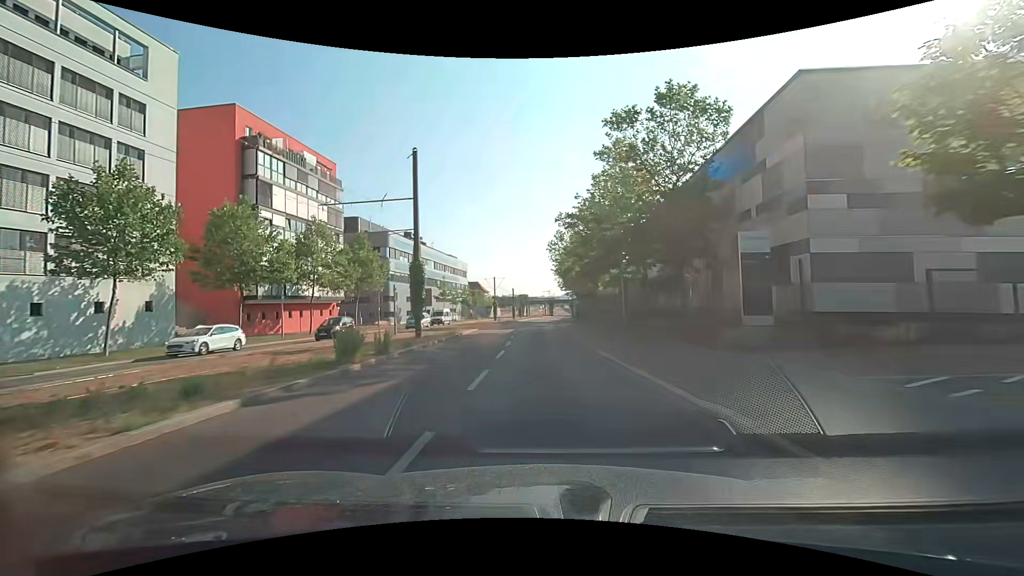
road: secondary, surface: asphalt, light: Day
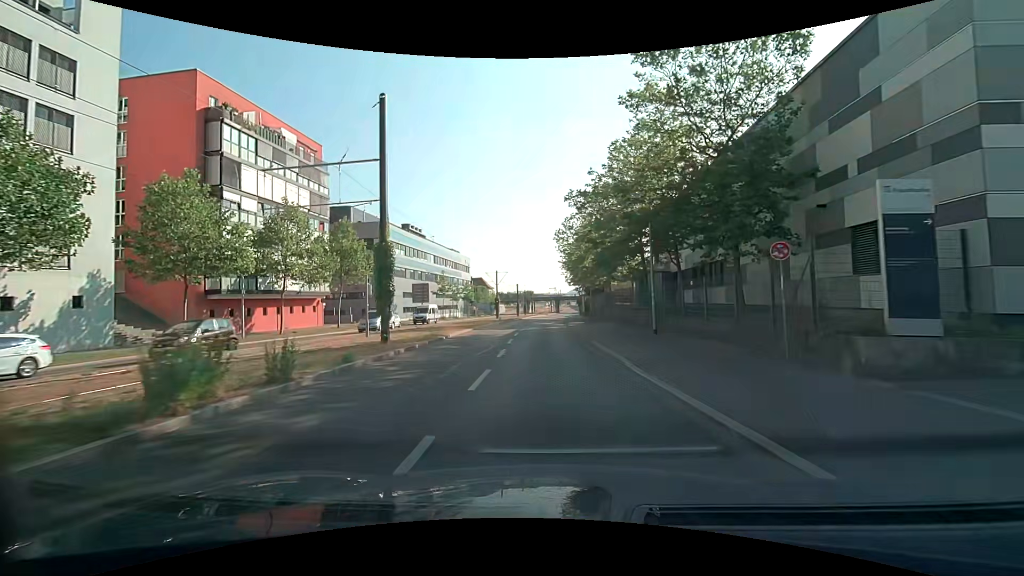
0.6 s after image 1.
(0.0, +6.3) m; -1°
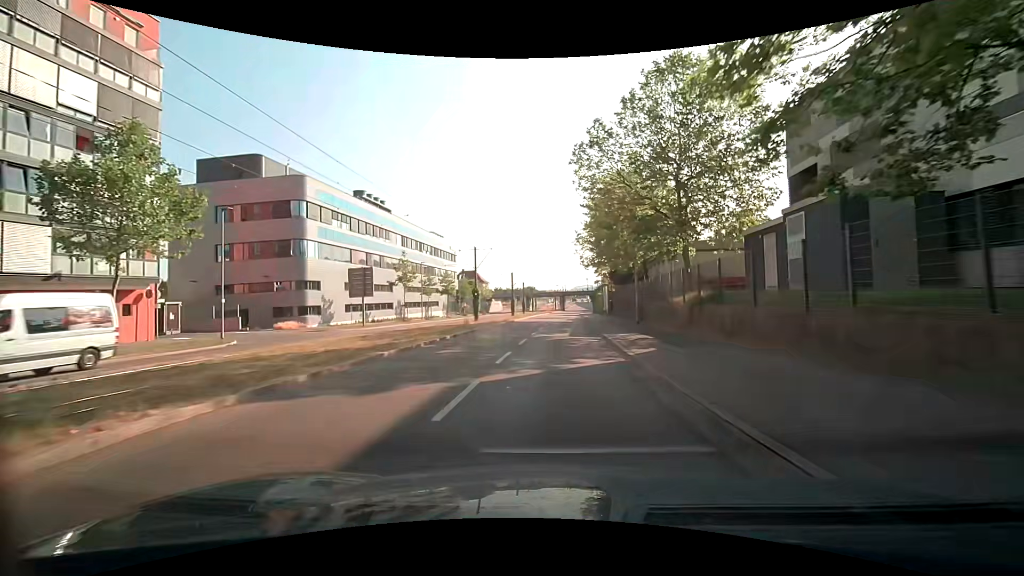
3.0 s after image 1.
(-0.1, +26.7) m; 0°
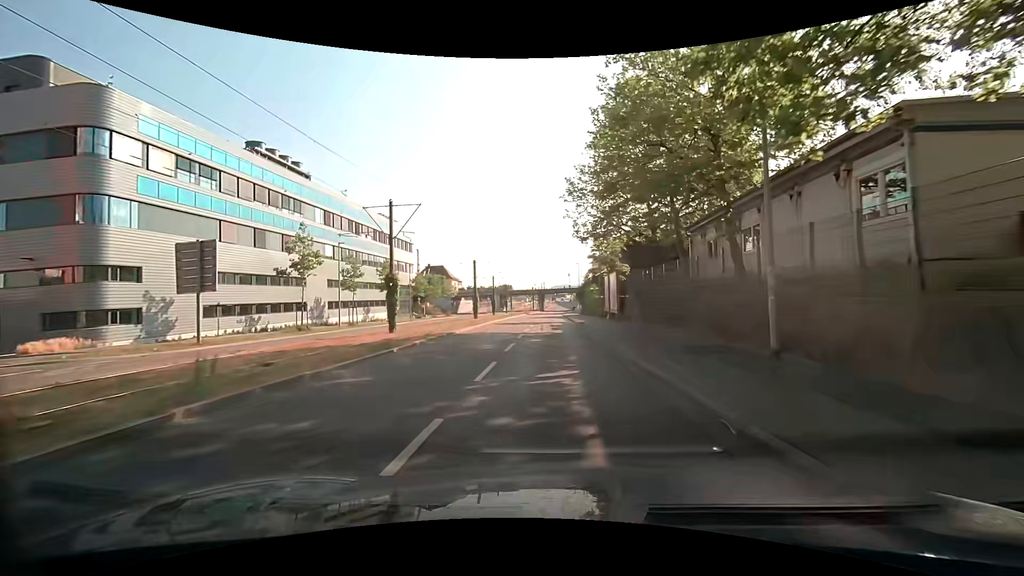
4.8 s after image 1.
(+0.6, +21.1) m; +3°
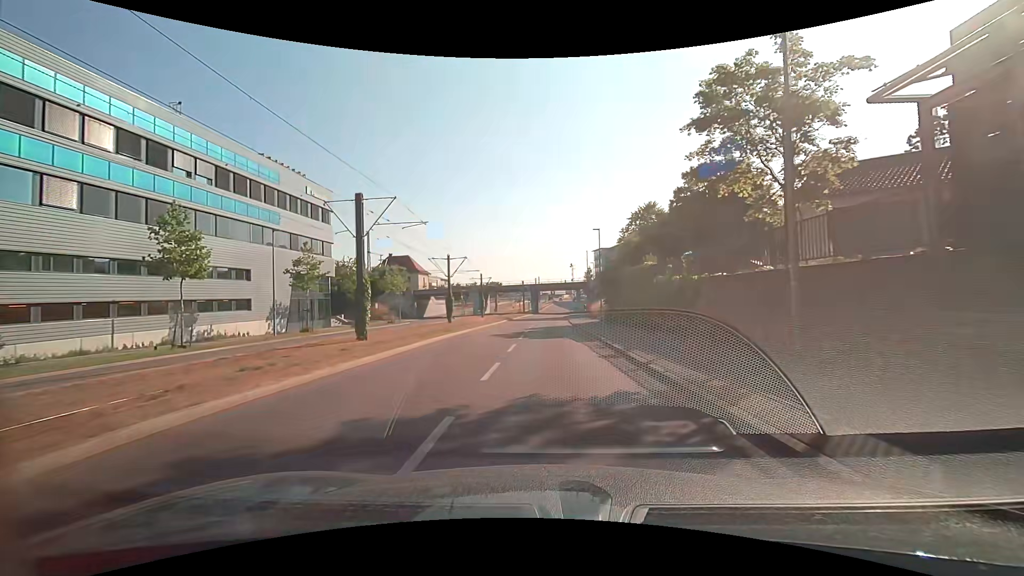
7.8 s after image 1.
(+0.3, +36.1) m; +1°
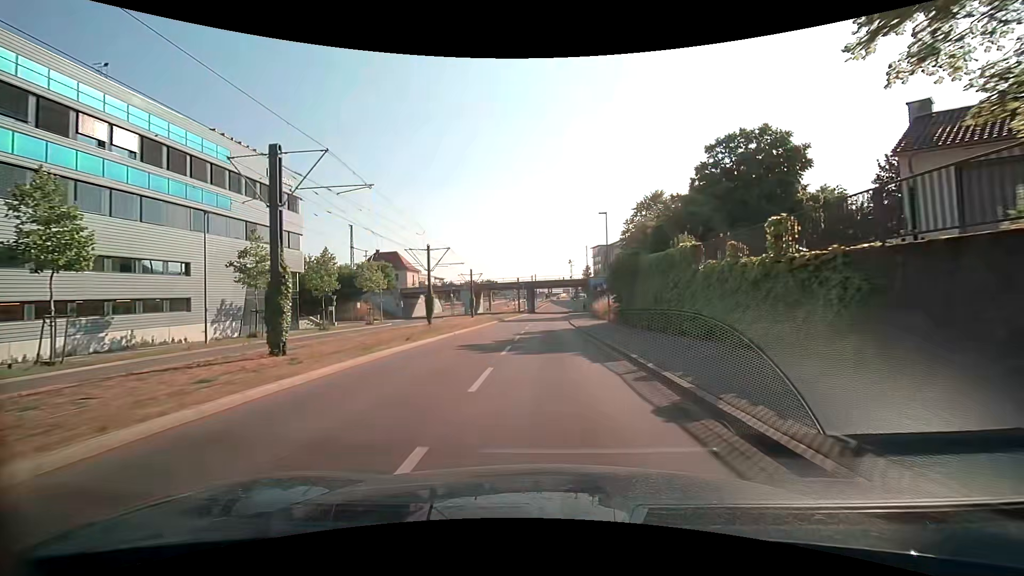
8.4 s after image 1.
(0.0, +7.3) m; 0°
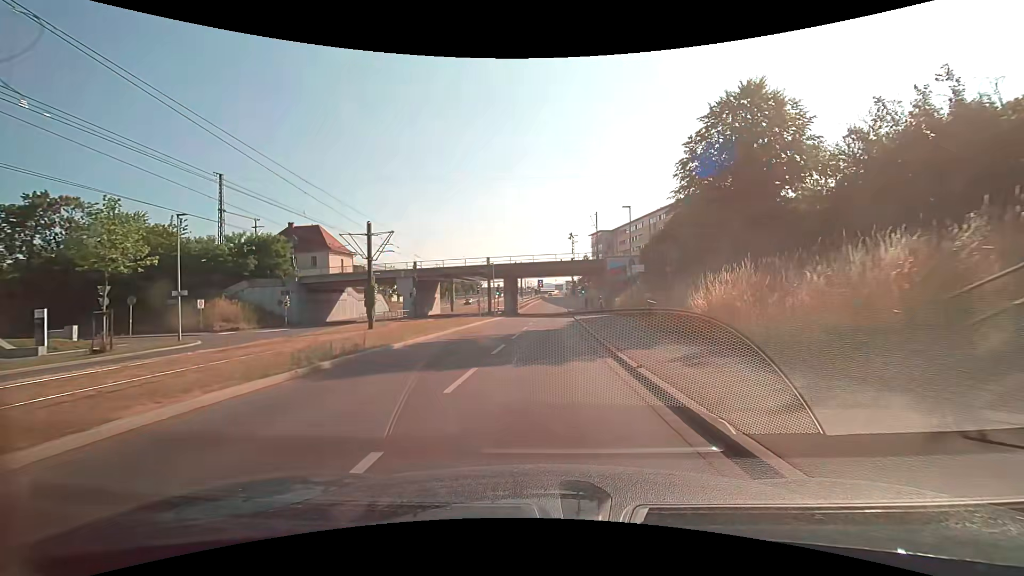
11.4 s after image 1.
(+0.4, +36.3) m; +1°
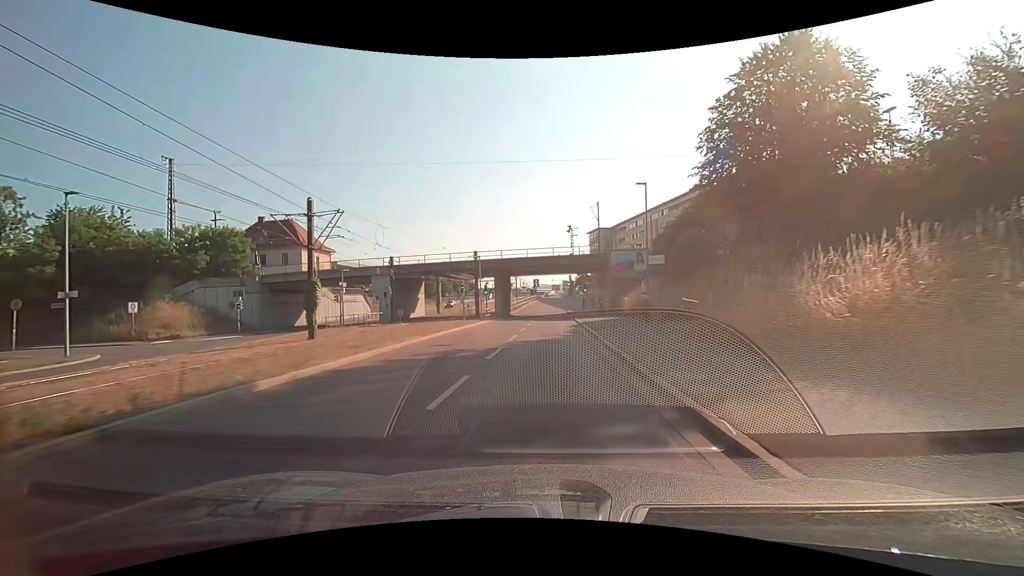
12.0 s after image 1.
(0.0, +7.3) m; 0°
(0, +10) (0, +20) (0, +30) (+1, +40) (+1, +50) (+1, +60) (+2, +70) (+2, +80) (+2, +90) (+3, +100) m
